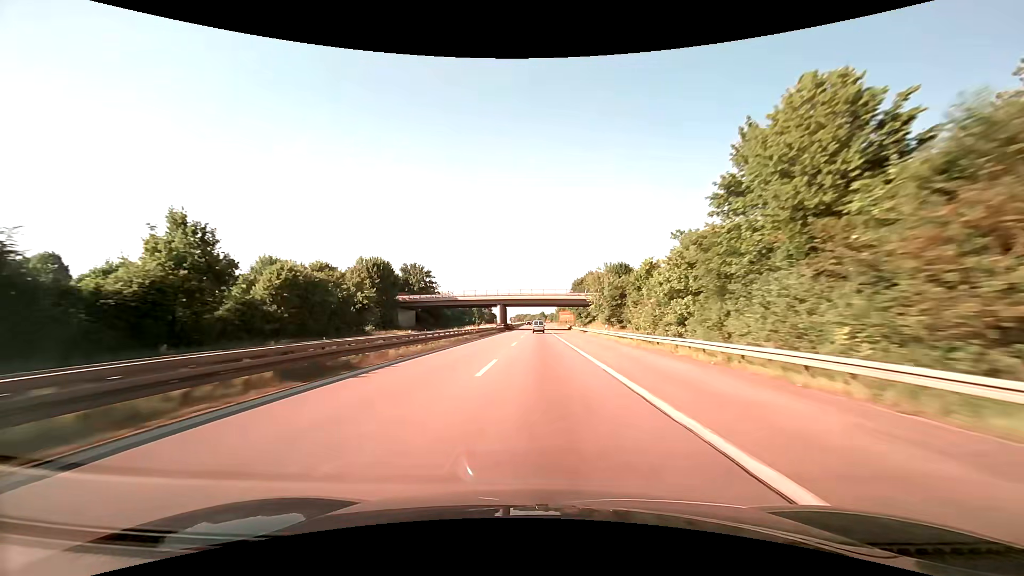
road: trunk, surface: asphalt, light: Day
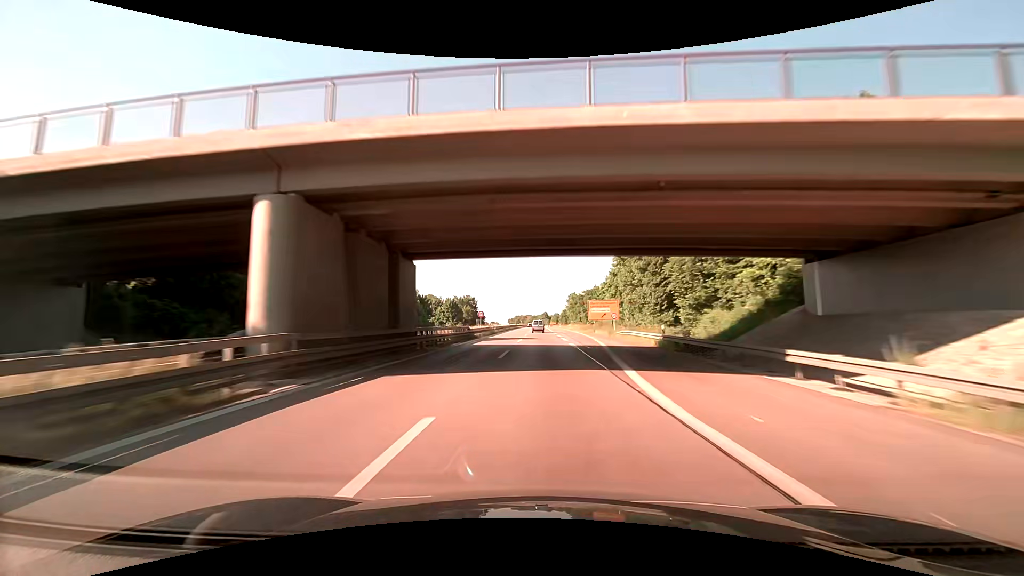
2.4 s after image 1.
(0.0, +83.3) m; 0°
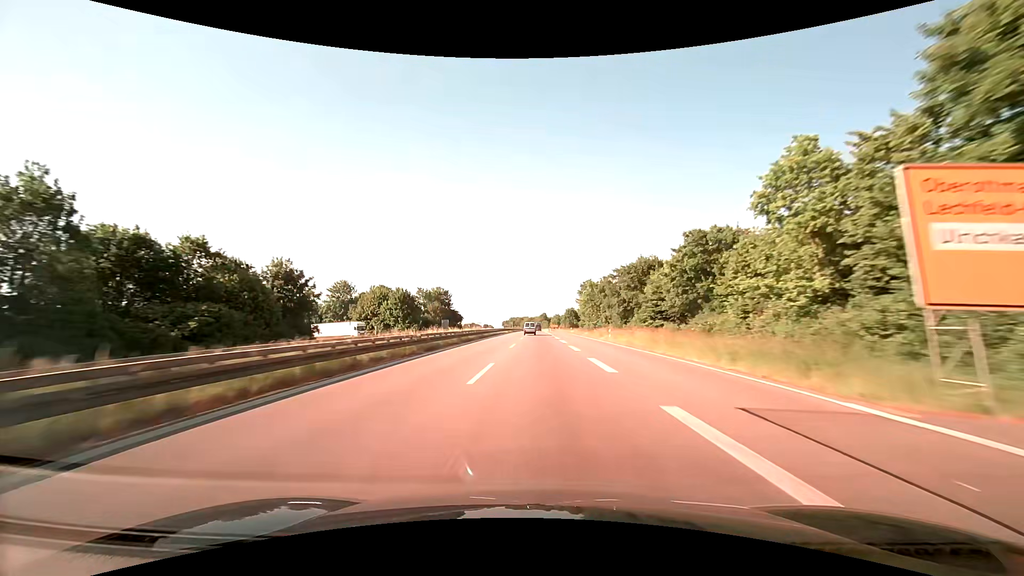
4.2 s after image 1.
(0.0, +61.6) m; 0°
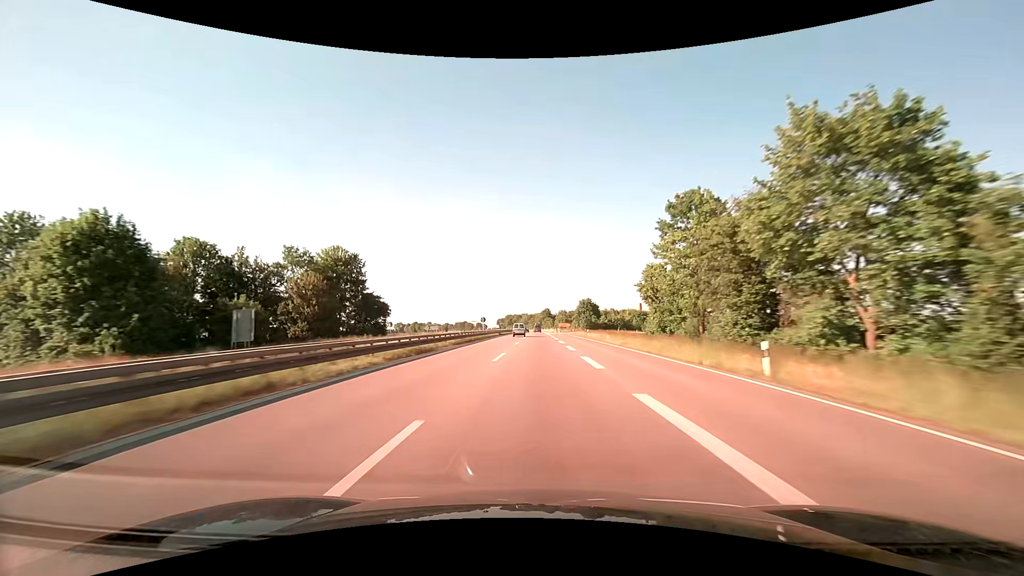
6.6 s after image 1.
(0.0, +82.0) m; 0°
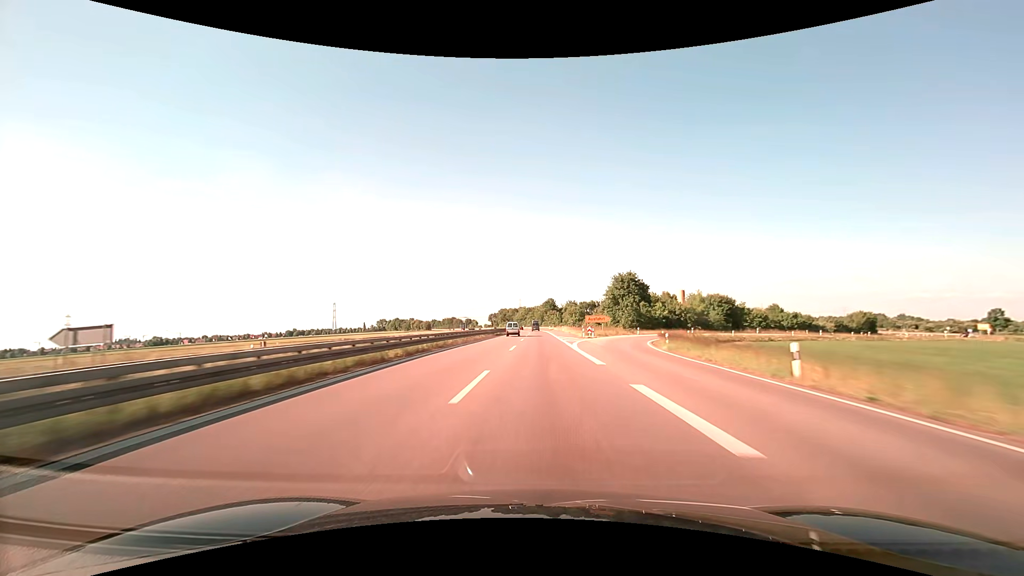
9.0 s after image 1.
(-0.2, +82.3) m; 0°
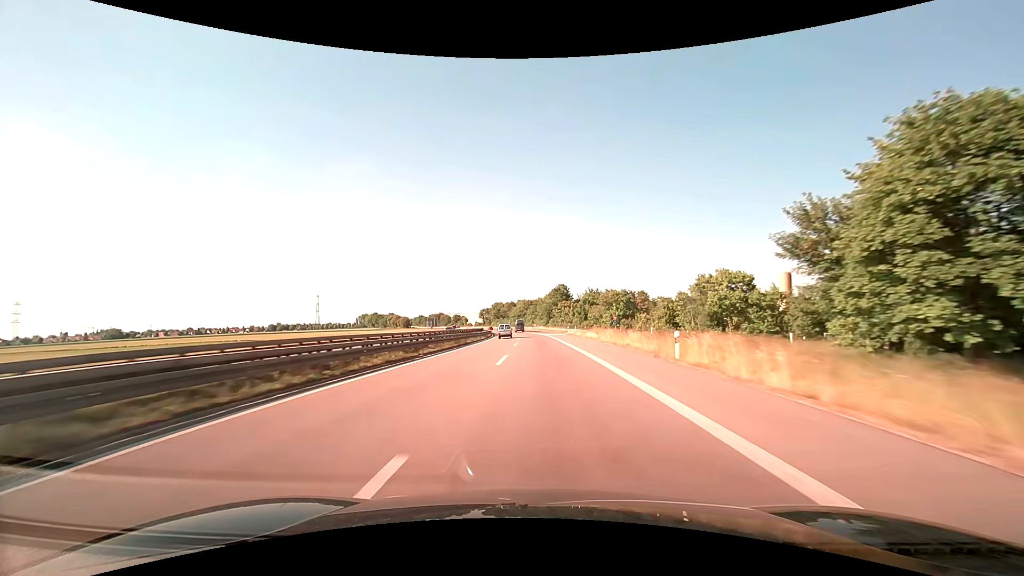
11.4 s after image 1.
(-0.1, +81.1) m; 0°
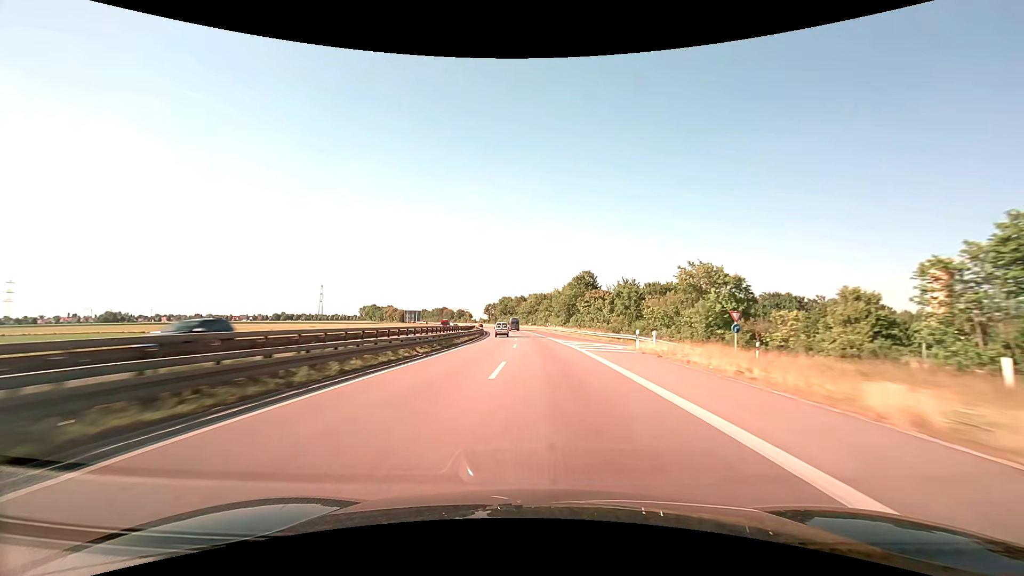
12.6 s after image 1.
(-0.5, +40.6) m; -1°
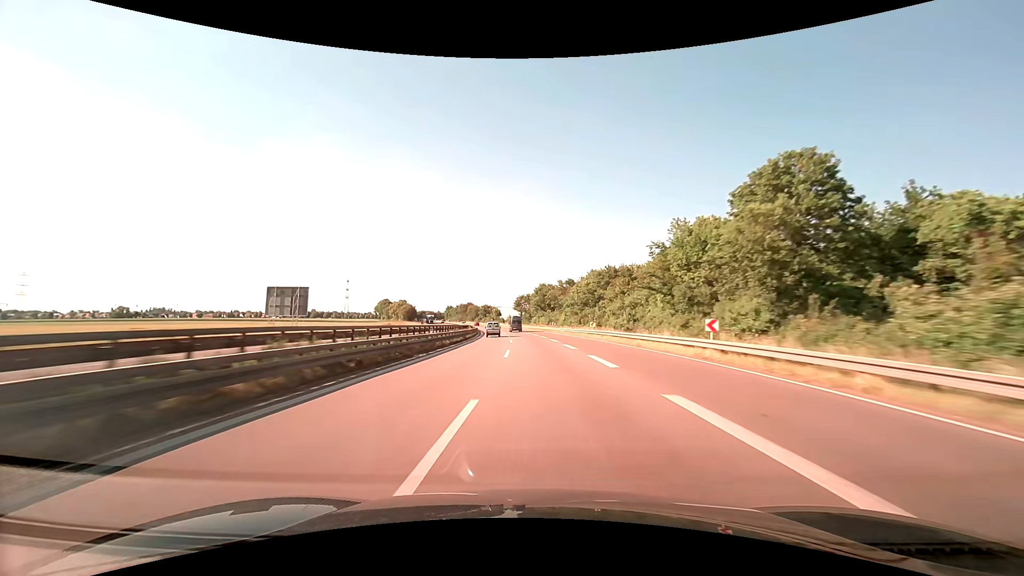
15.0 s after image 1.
(-3.1, +81.6) m; -5°
(0, +10) (0, +20) (-1, +30) (-1, +40) (-2, +50) (-2, +60) (-3, +70) (-4, +80) (-5, +90) (-7, +100) m
